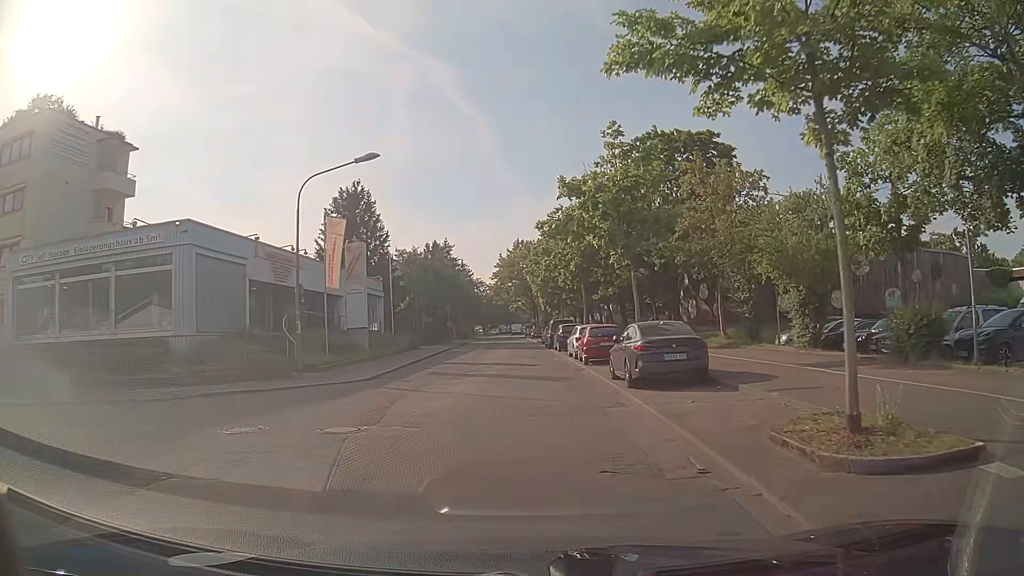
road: residential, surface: asphalt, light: Day
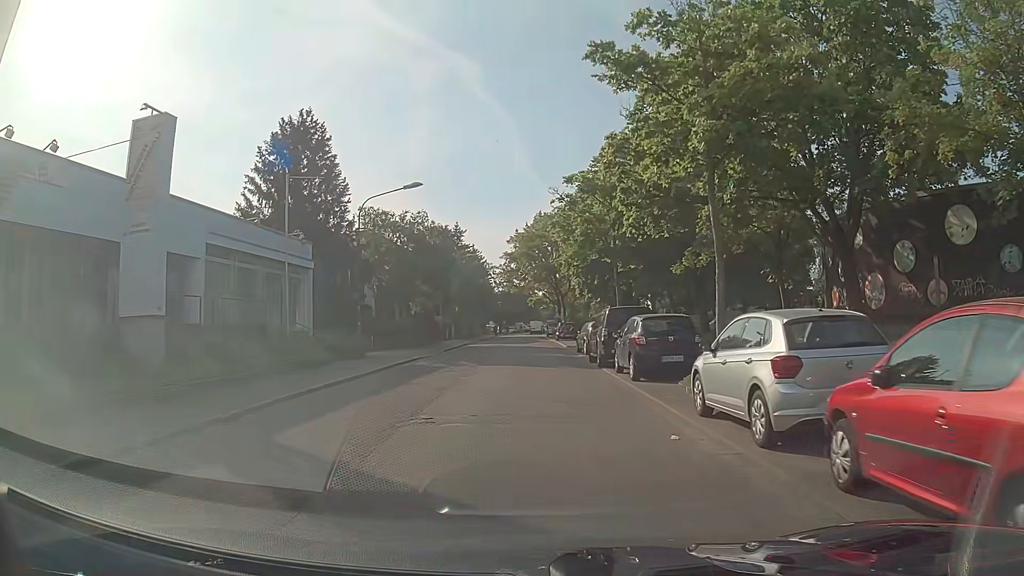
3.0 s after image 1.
(-0.7, +22.3) m; -2°
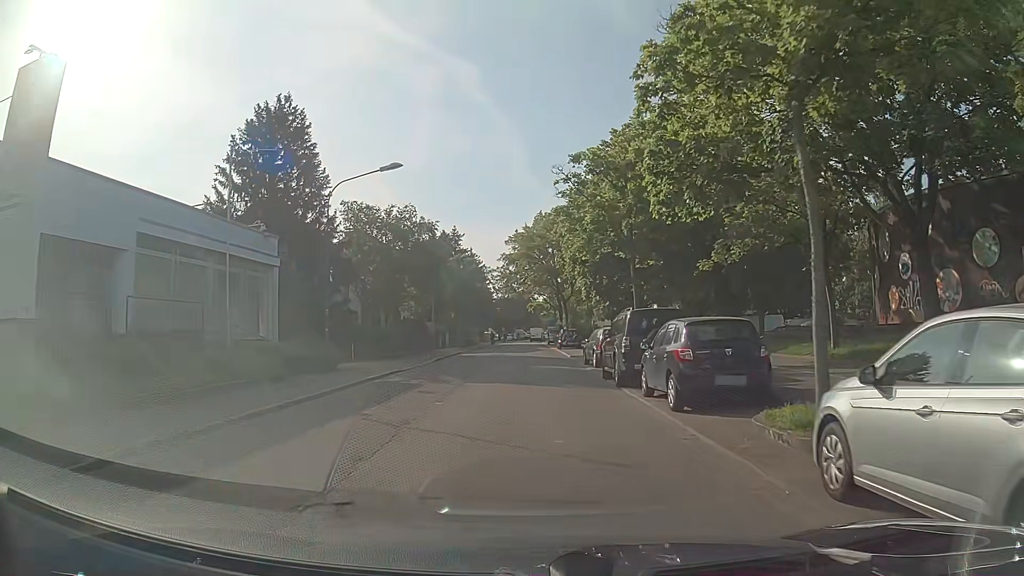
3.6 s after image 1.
(0.0, +4.6) m; -1°
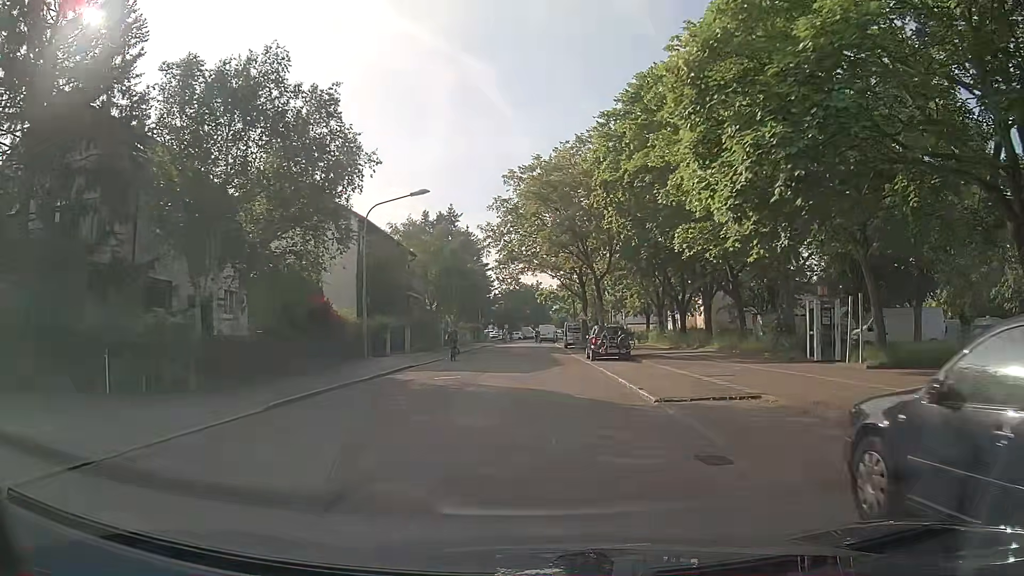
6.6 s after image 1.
(+0.2, +23.4) m; -2°
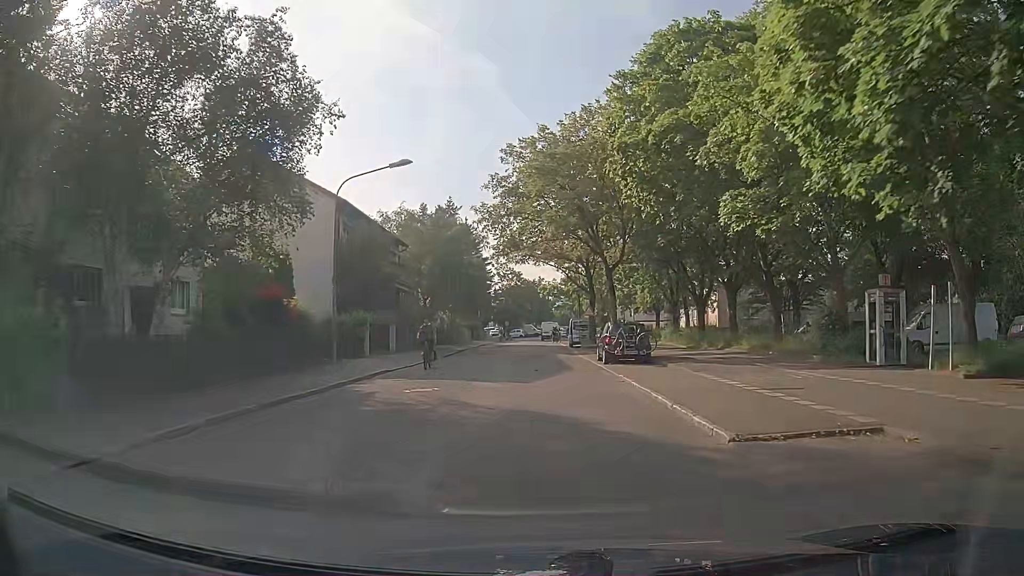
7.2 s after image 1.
(+0.1, +4.7) m; +2°
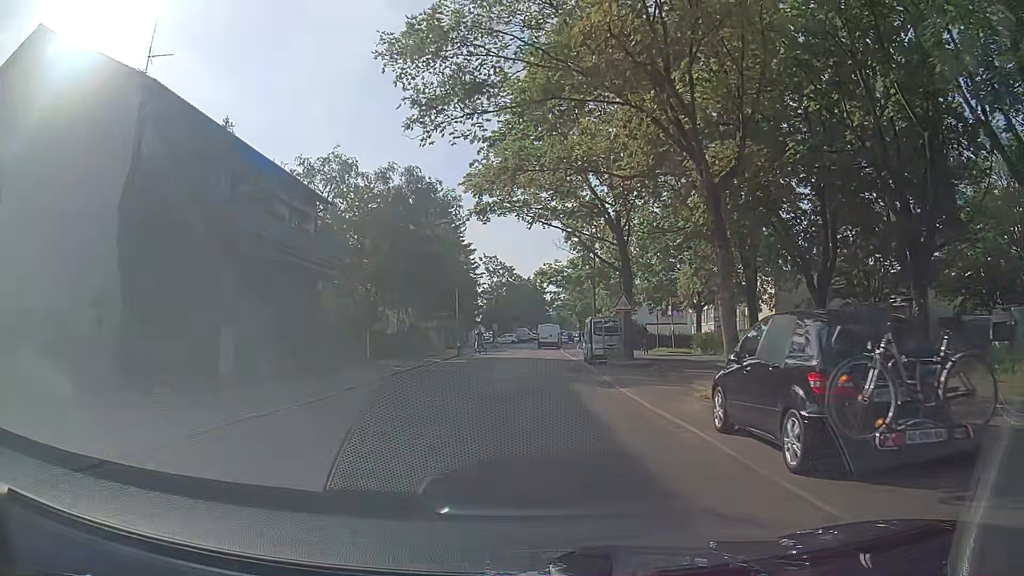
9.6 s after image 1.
(+0.1, +18.9) m; 0°
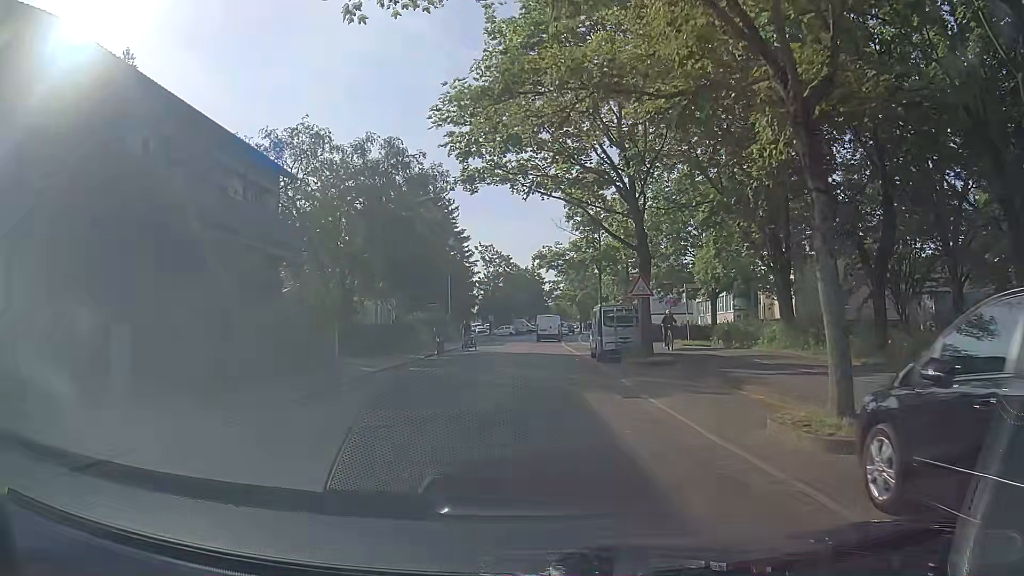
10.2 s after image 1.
(0.0, +4.6) m; +1°
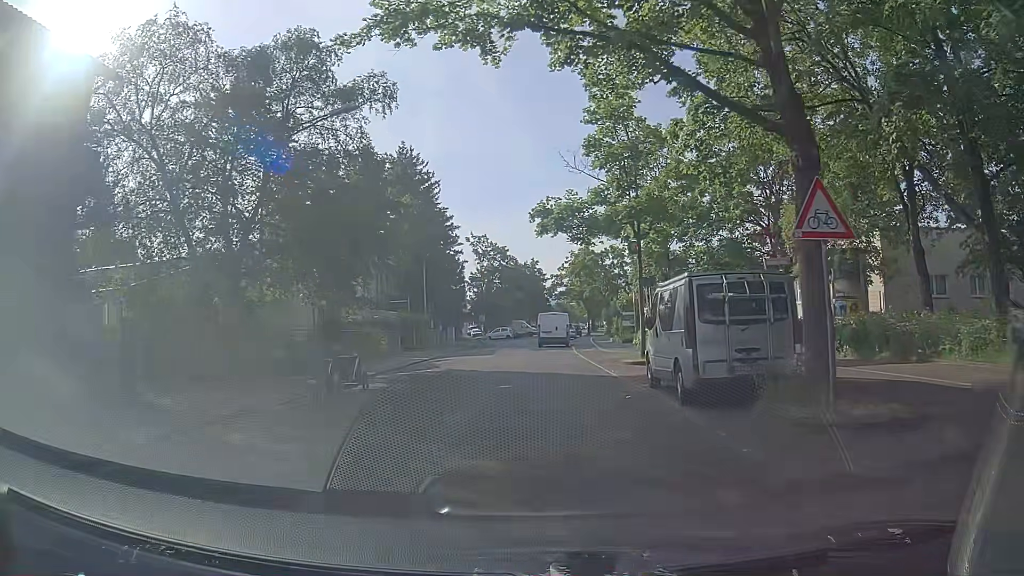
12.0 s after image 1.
(-0.1, +13.6) m; 0°
(0, +10) (0, +20) (-1, +30) (-2, +40) (-2, +50) (-1, +60) (0, +70) (+1, +80) (+2, +90) (+3, +100) m
